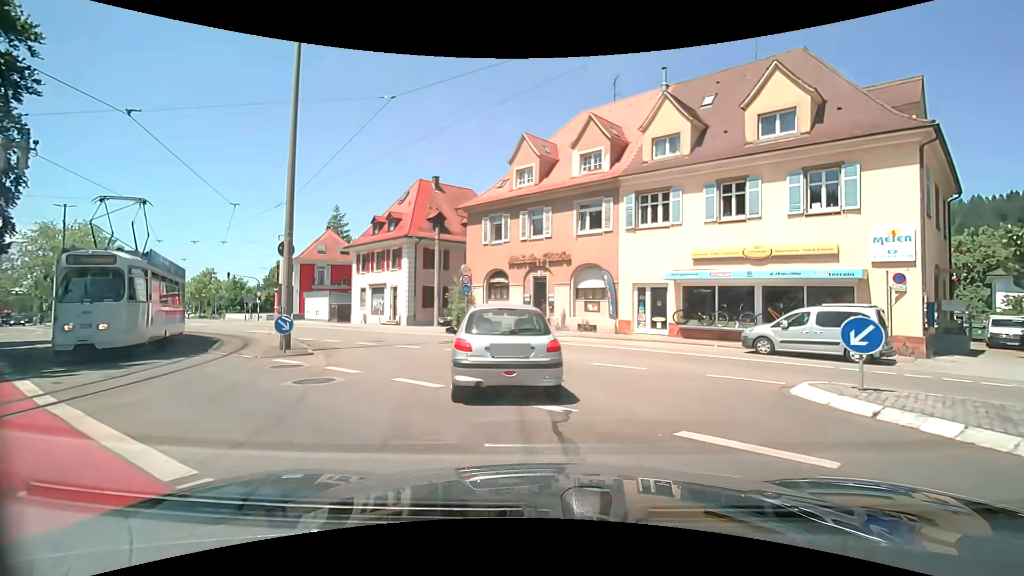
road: tertiary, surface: asphalt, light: Day
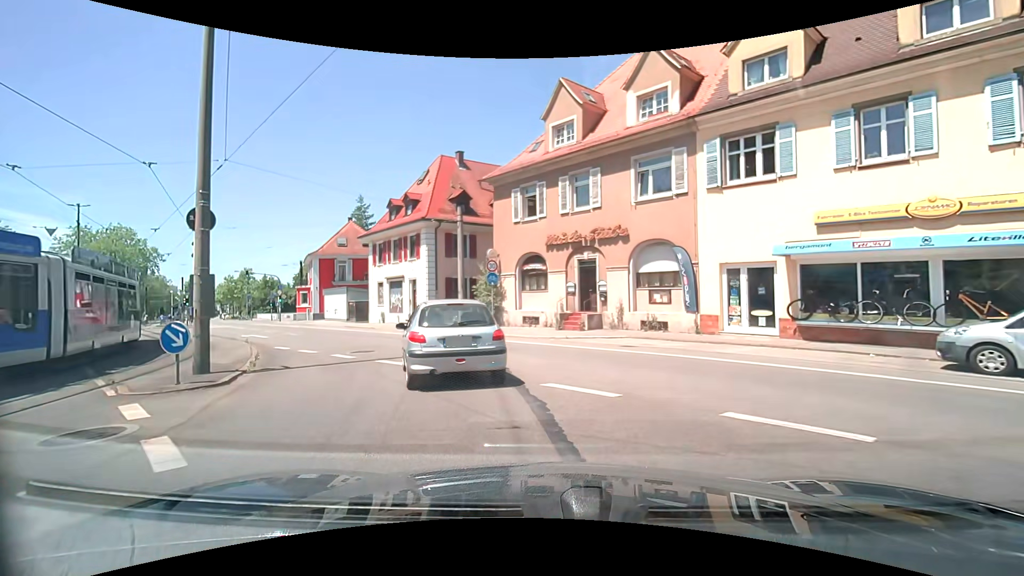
(-0.2, +6.7) m; -5°
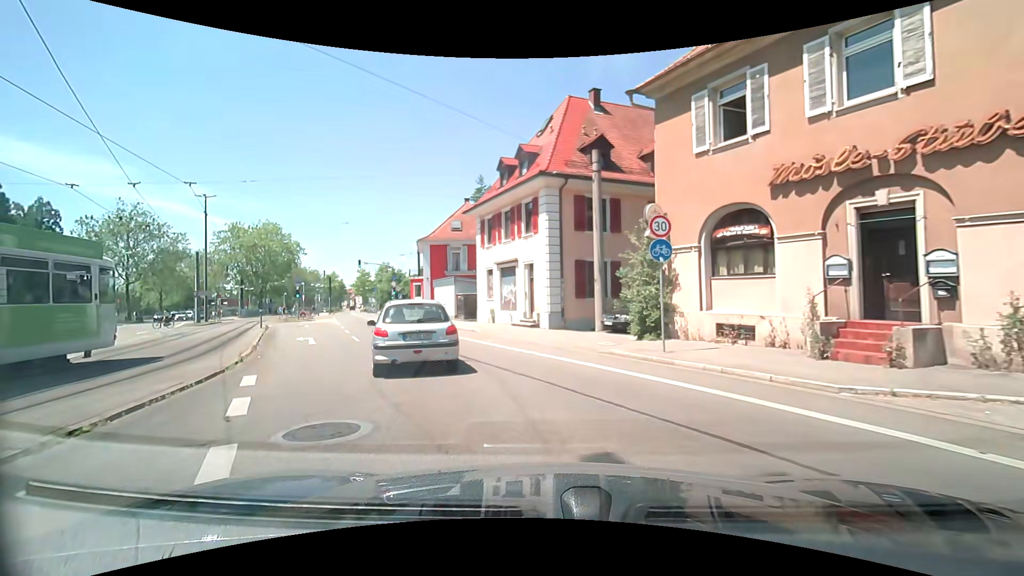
(-1.5, +11.0) m; -16°
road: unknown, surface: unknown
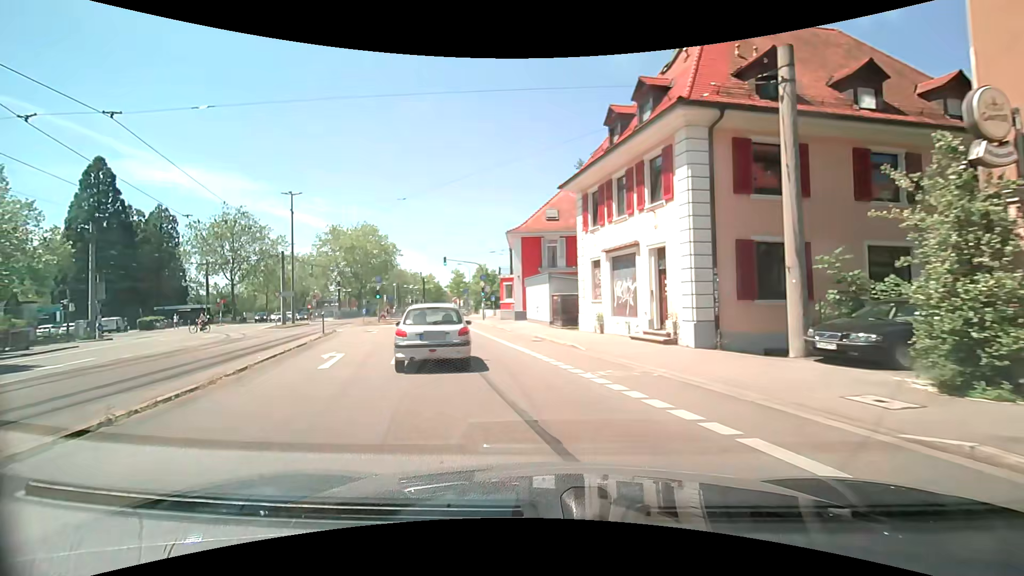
(-0.7, +7.7) m; -12°
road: secondary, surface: asphalt
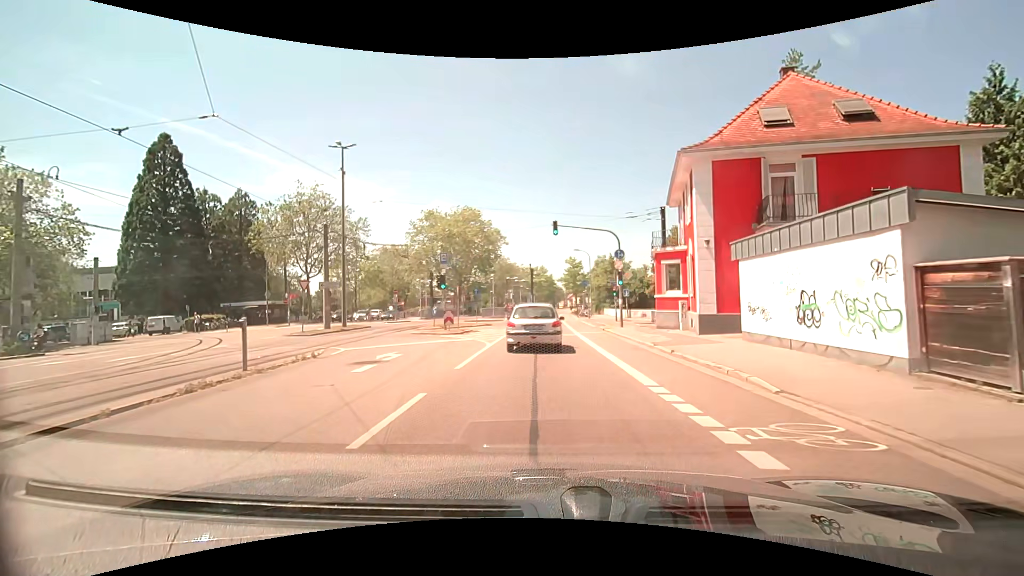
(-3.1, +19.5) m; -14°
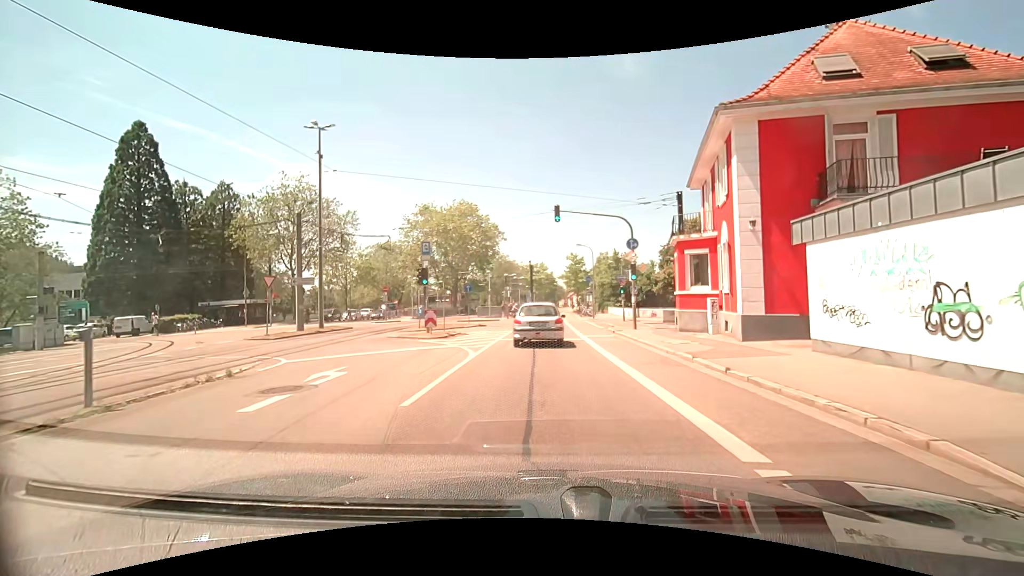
(0.0, +4.1) m; +1°
(0, +10) (0, +20) (+1, +30) (+1, +40) (+1, +50) (+1, +60) (+2, +70) (+2, +80) (+3, +90) (+4, +100) m
